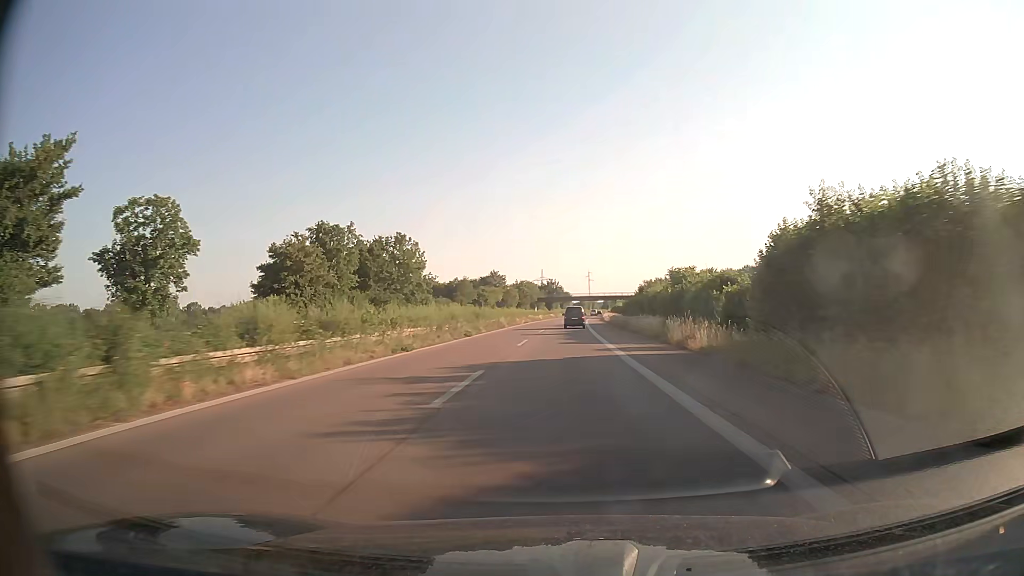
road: trunk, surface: asphalt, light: Day
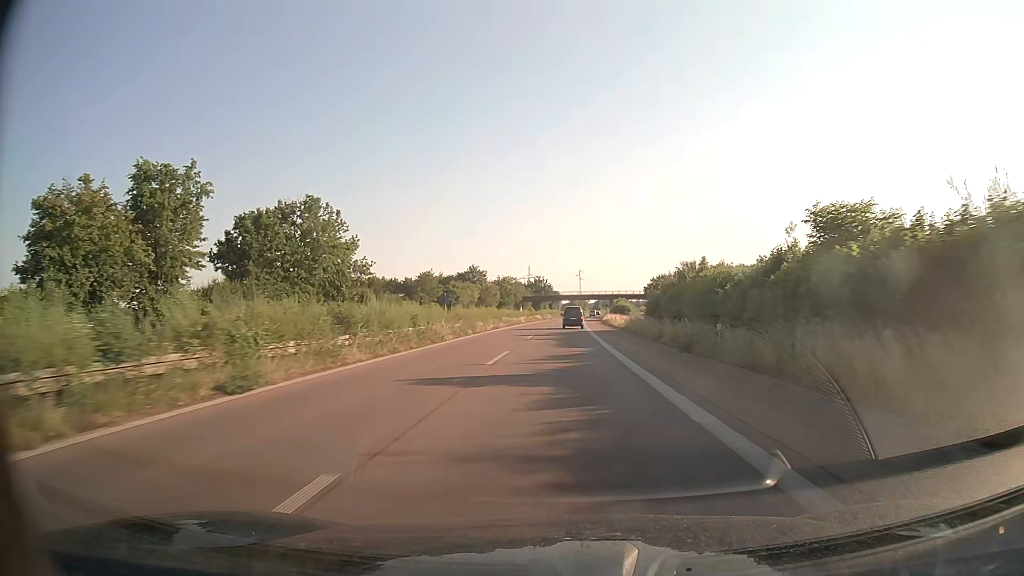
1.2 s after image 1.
(+0.2, +28.3) m; +1°
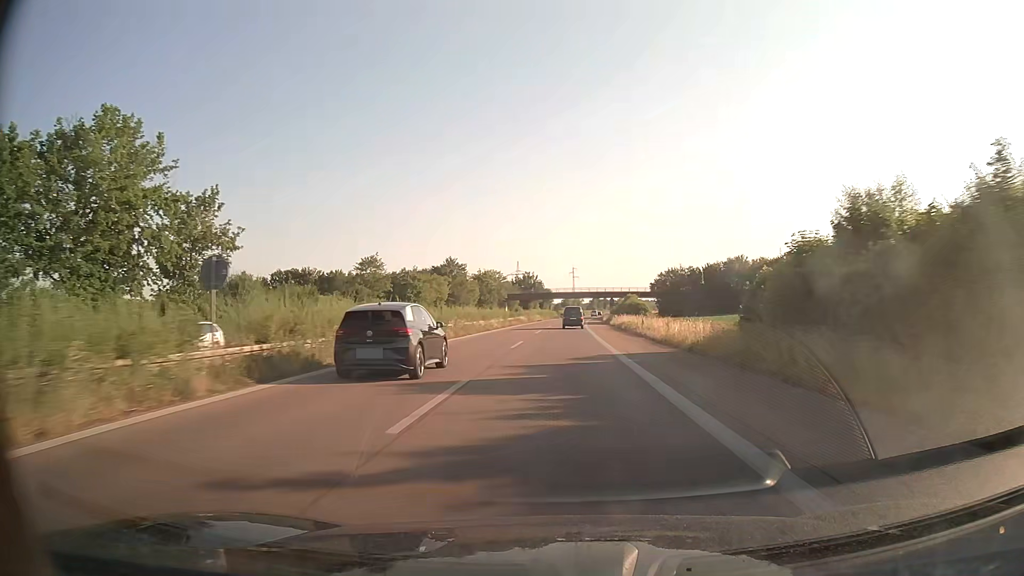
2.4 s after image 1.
(+0.2, +28.4) m; +1°
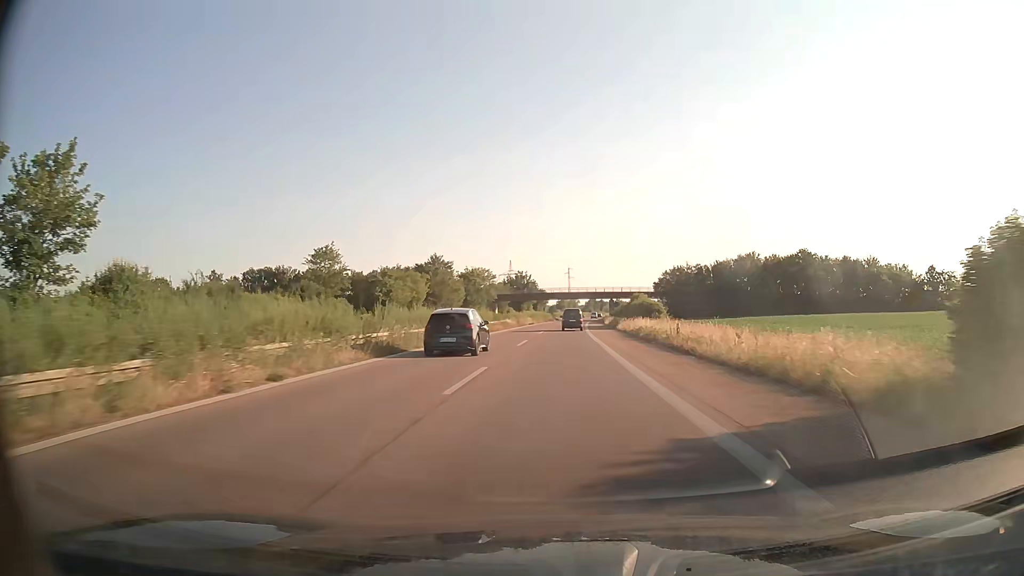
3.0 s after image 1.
(0.0, +14.2) m; 0°
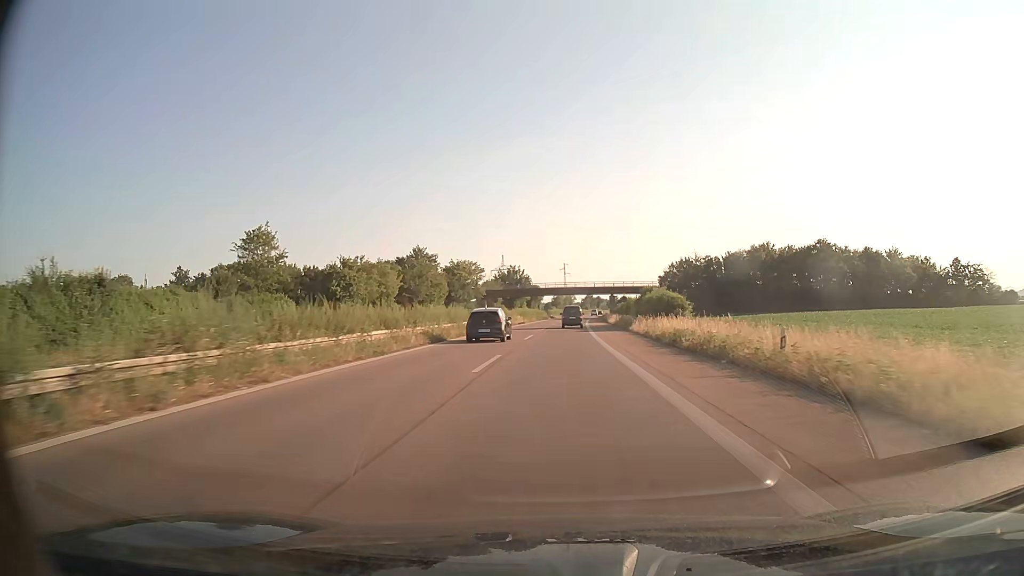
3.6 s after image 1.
(+0.1, +14.2) m; 0°
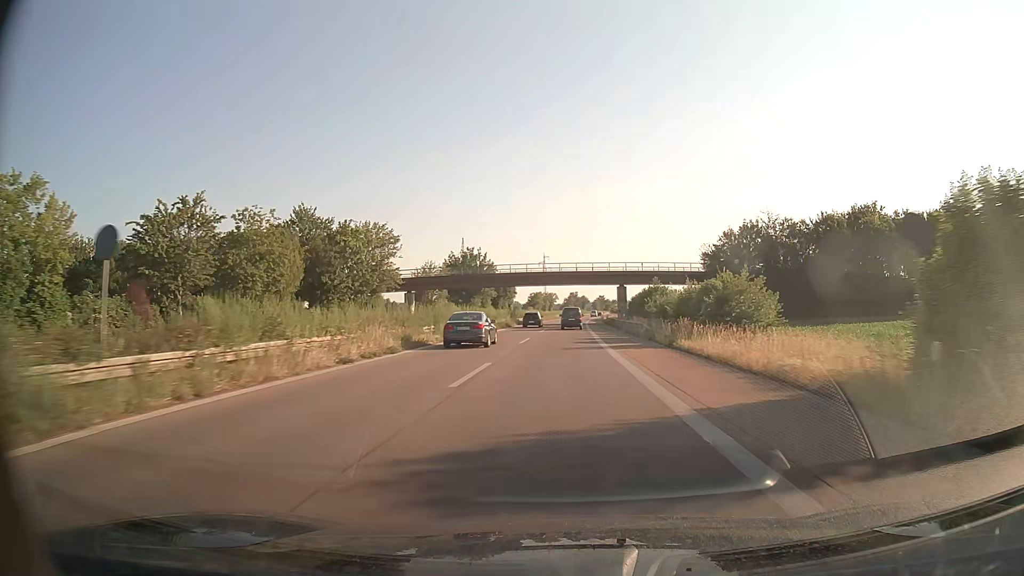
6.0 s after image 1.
(+0.8, +57.0) m; +2°
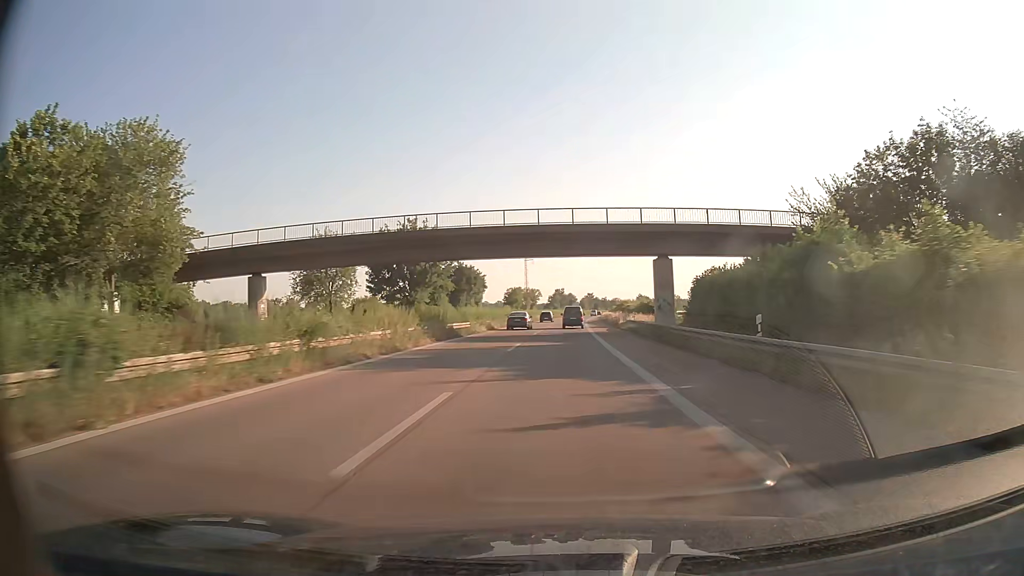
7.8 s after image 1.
(+0.4, +42.9) m; +1°
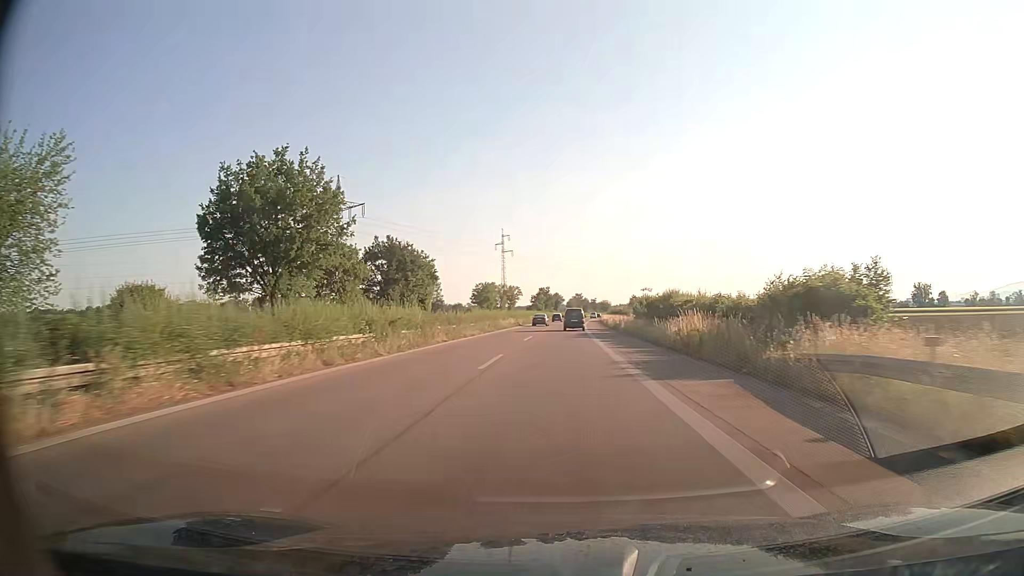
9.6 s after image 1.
(+0.5, +43.1) m; +1°
(0, +10) (0, +20) (0, +30) (+1, +40) (+1, +50) (+1, +60) (+2, +70) (+2, +80) (+2, +90) (+3, +100) m
